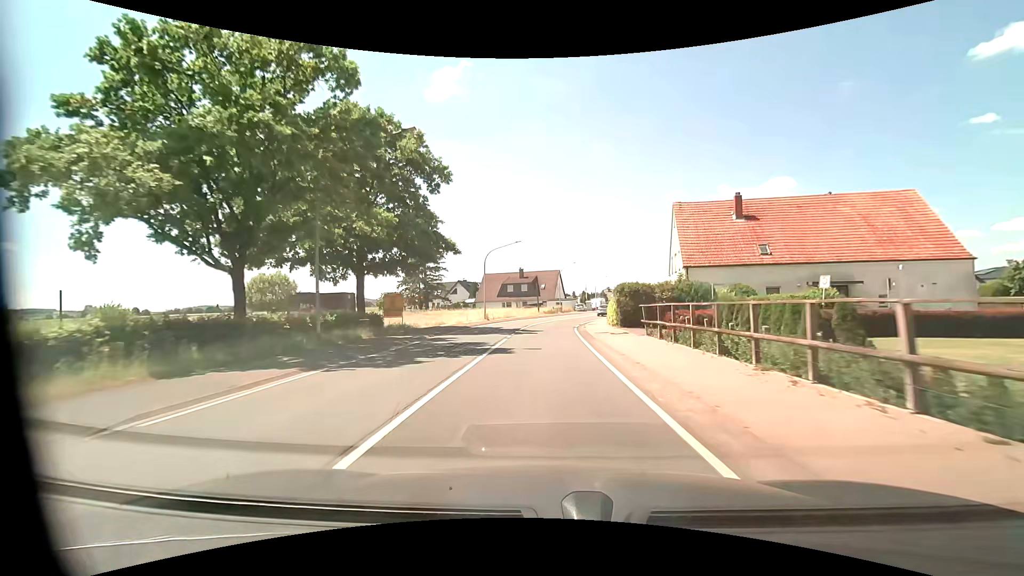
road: primary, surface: asphalt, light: Day
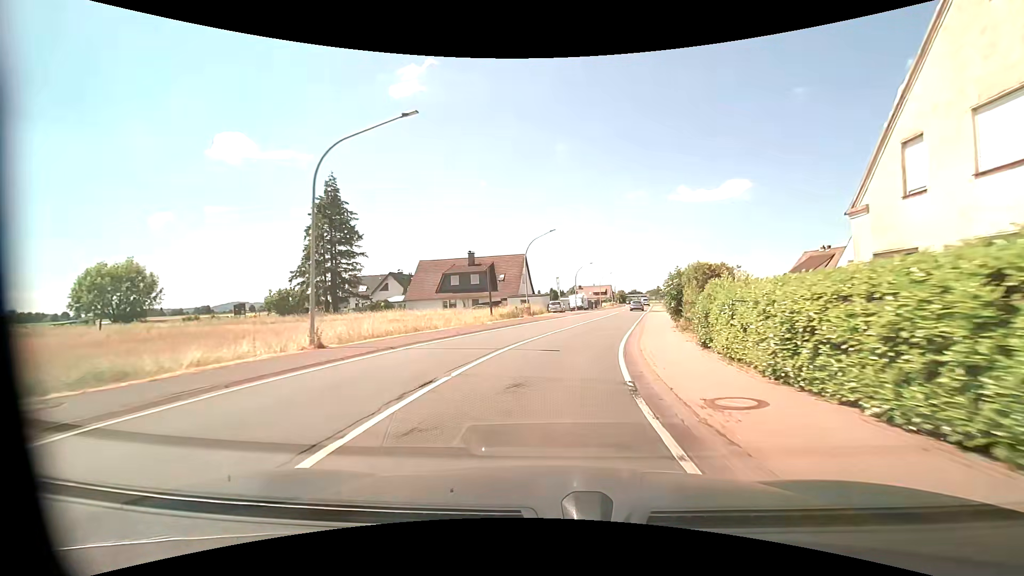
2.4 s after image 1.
(+0.6, +31.1) m; +4°
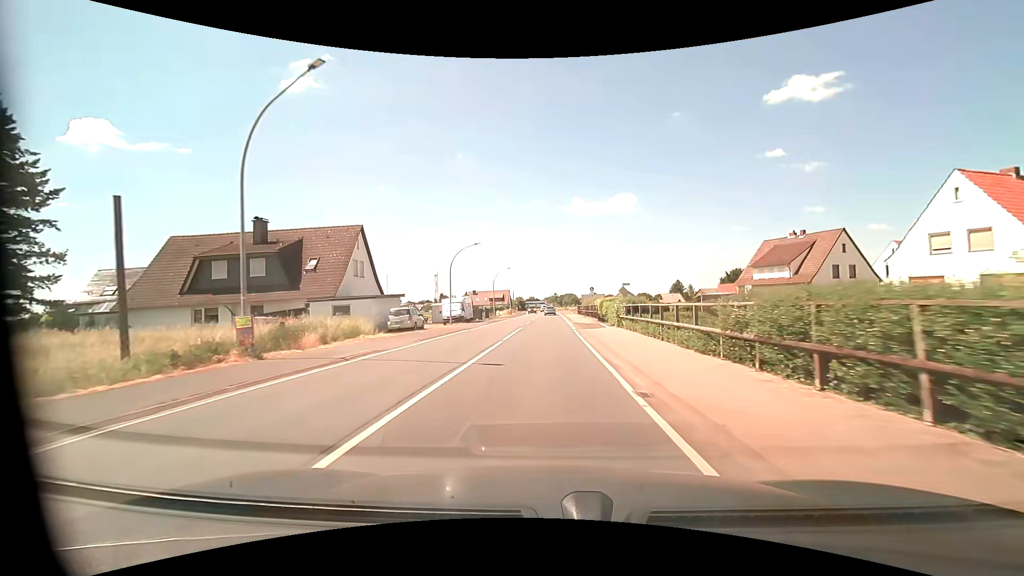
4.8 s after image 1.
(+3.6, +30.7) m; +11°
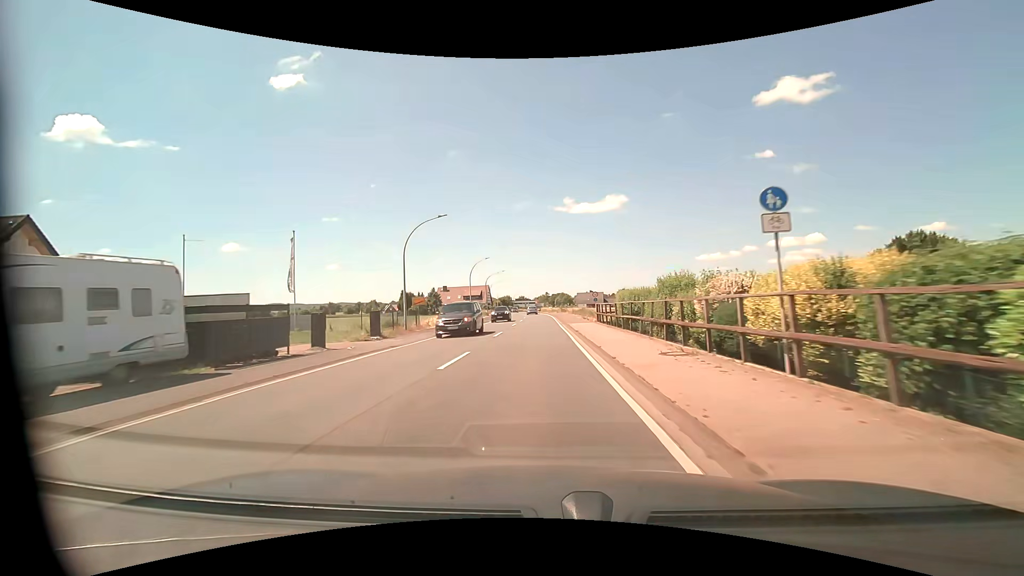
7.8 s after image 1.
(+0.6, +41.8) m; +1°
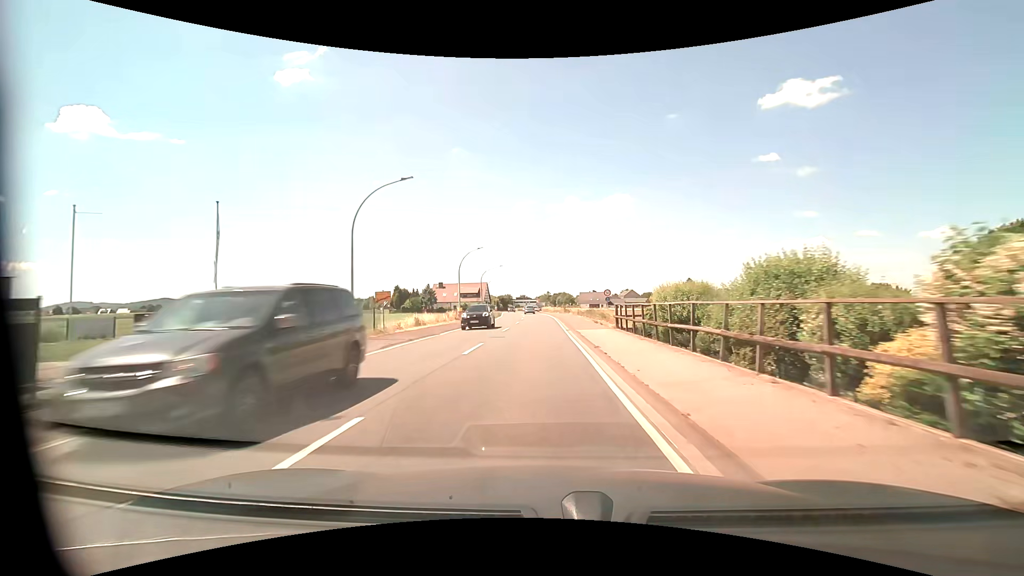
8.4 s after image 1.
(0.0, +8.8) m; 0°
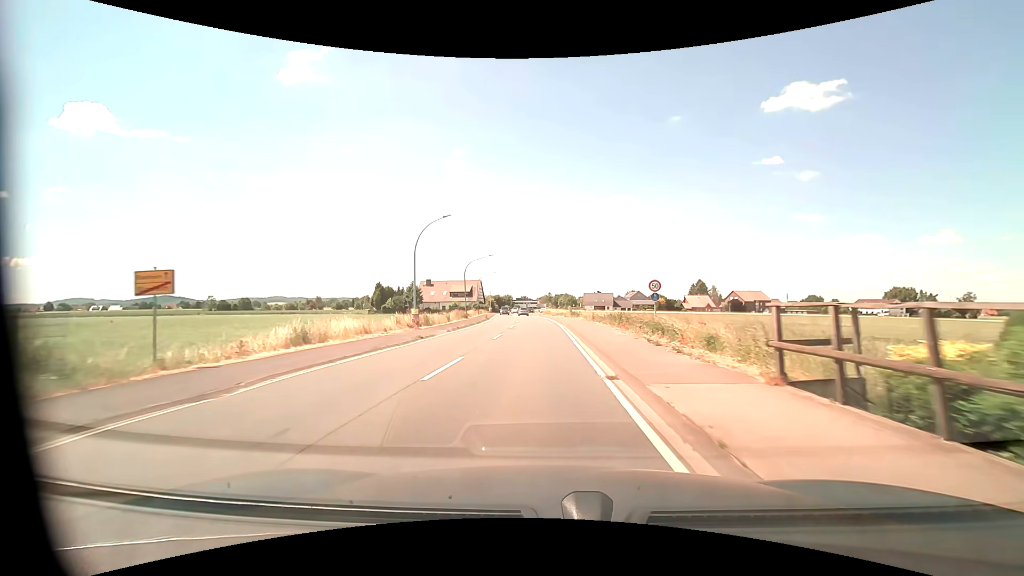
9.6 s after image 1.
(-0.1, +17.9) m; 0°
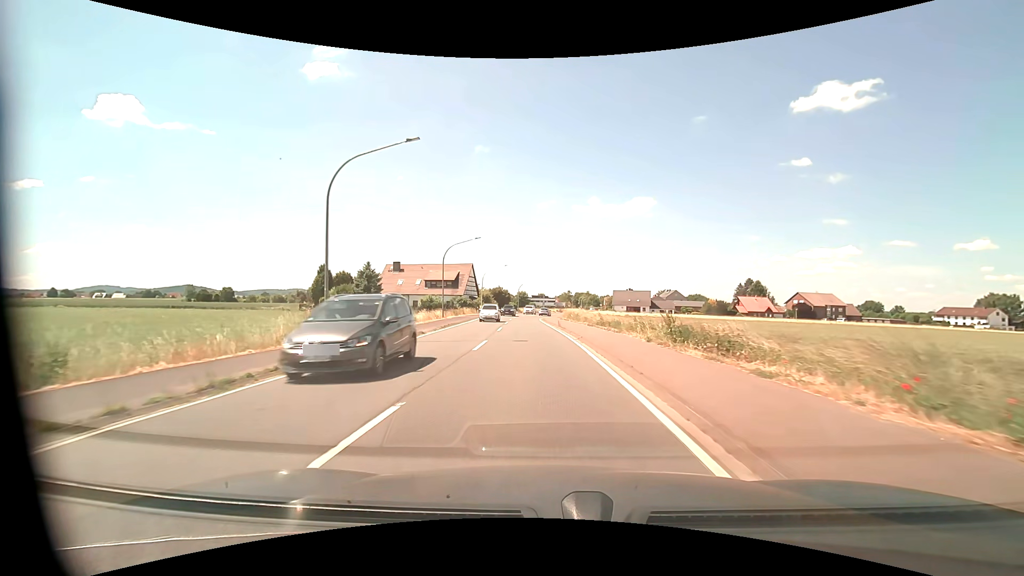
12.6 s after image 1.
(-0.4, +43.0) m; -2°
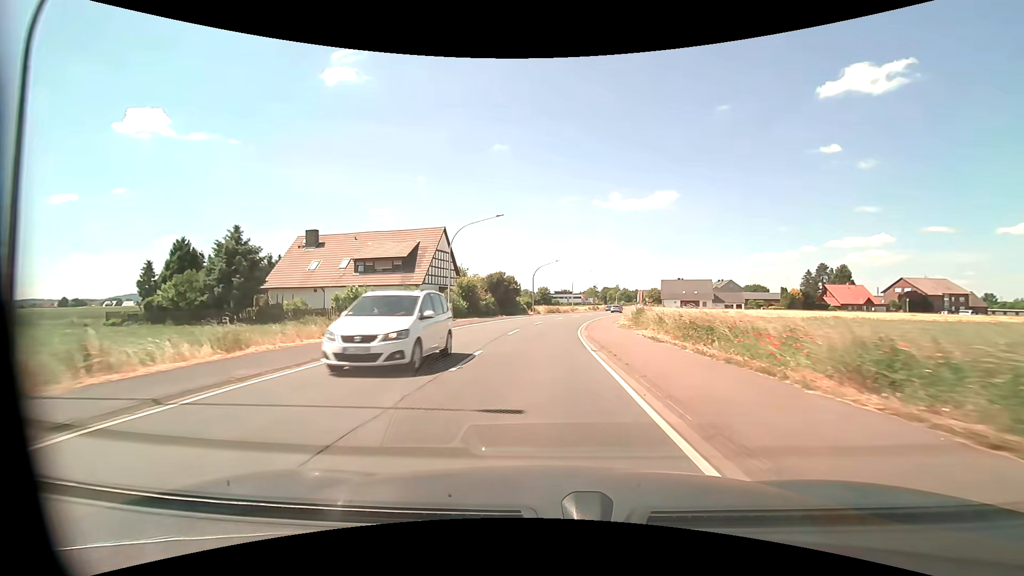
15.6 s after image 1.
(-1.2, +41.5) m; -2°
(0, +10) (0, +20) (+1, +30) (+2, +40) (+3, +50) (+5, +60) (+7, +69) (+9, +79) (+12, +89) (+14, +99) m
